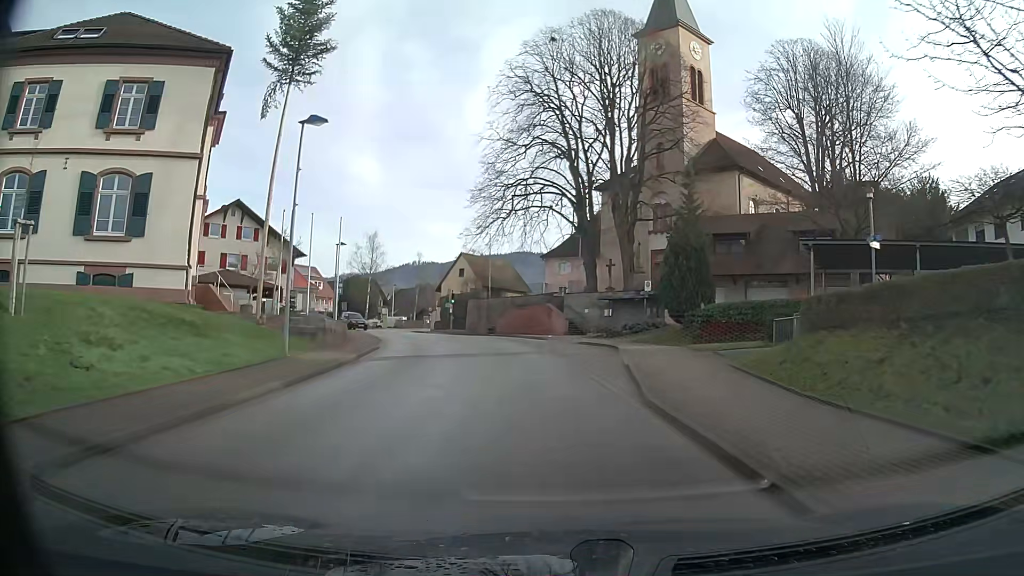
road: secondary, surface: asphalt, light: Day
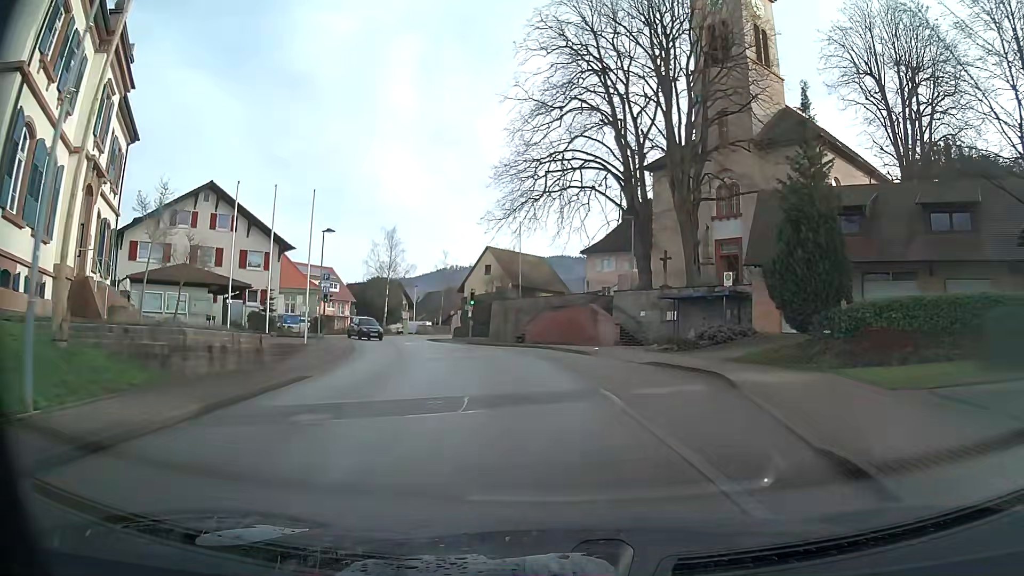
(-0.3, +11.1) m; -4°
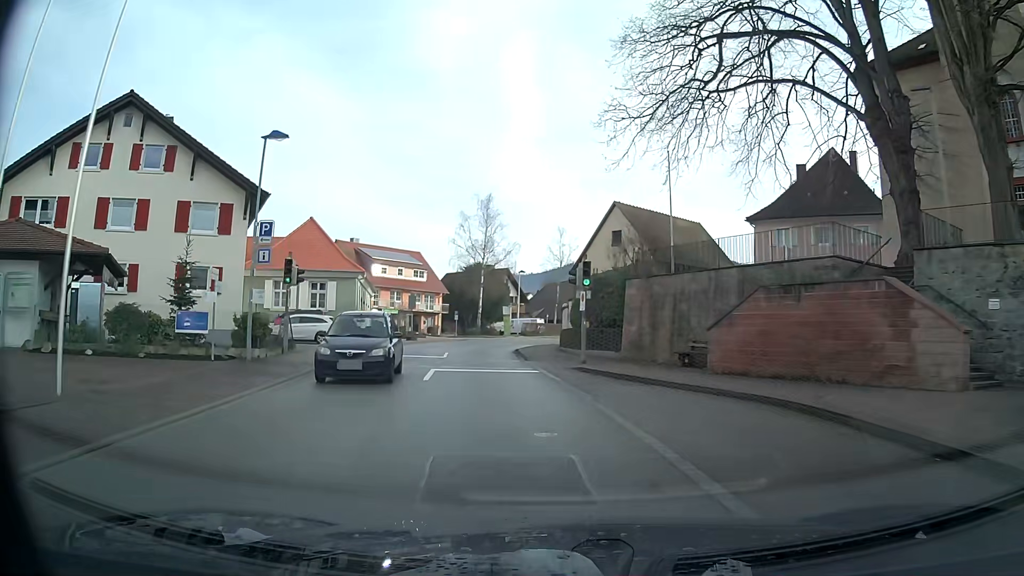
(-2.2, +22.5) m; -12°
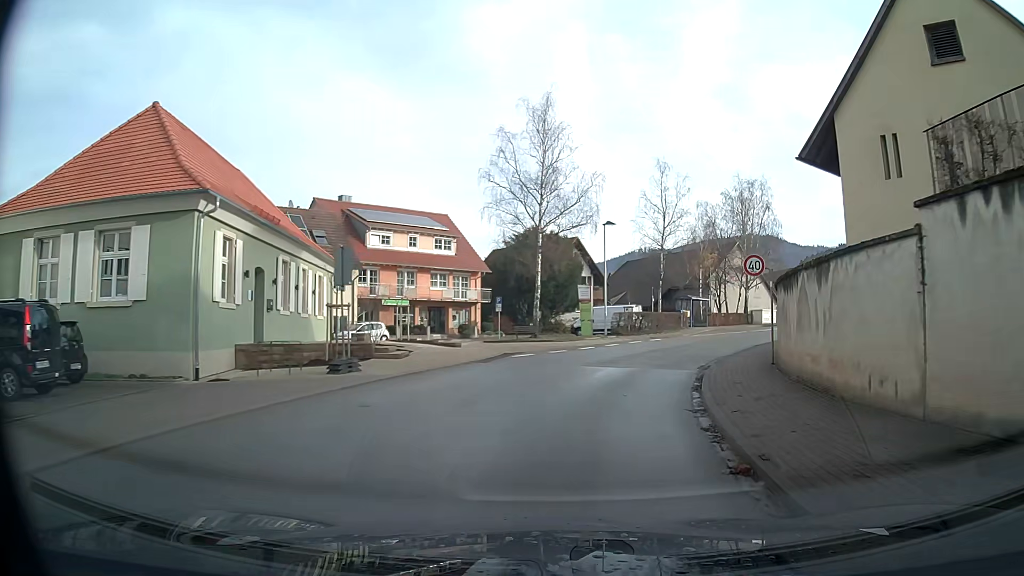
(-1.9, +29.0) m; -1°
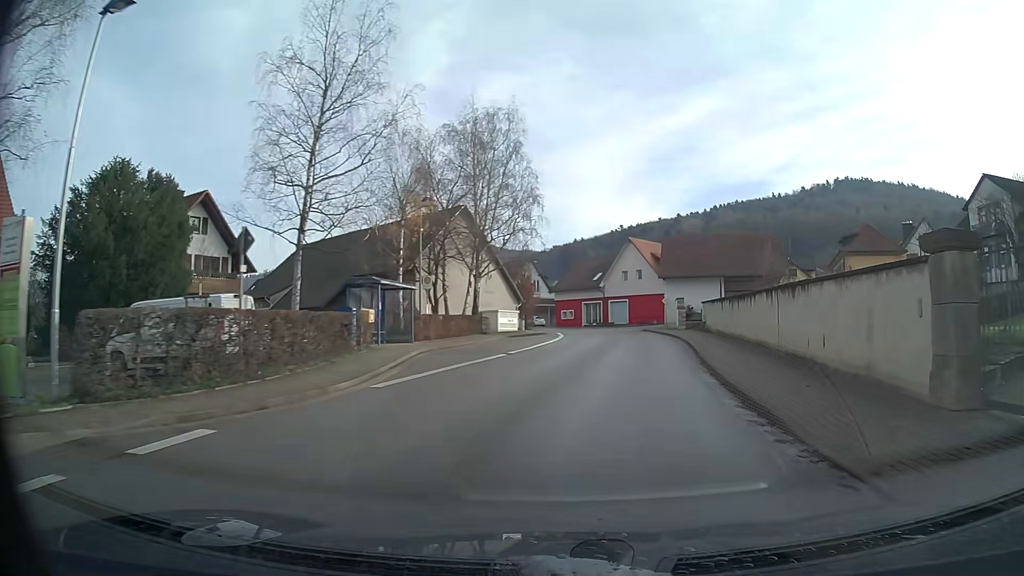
(+5.8, +28.3) m; +25°
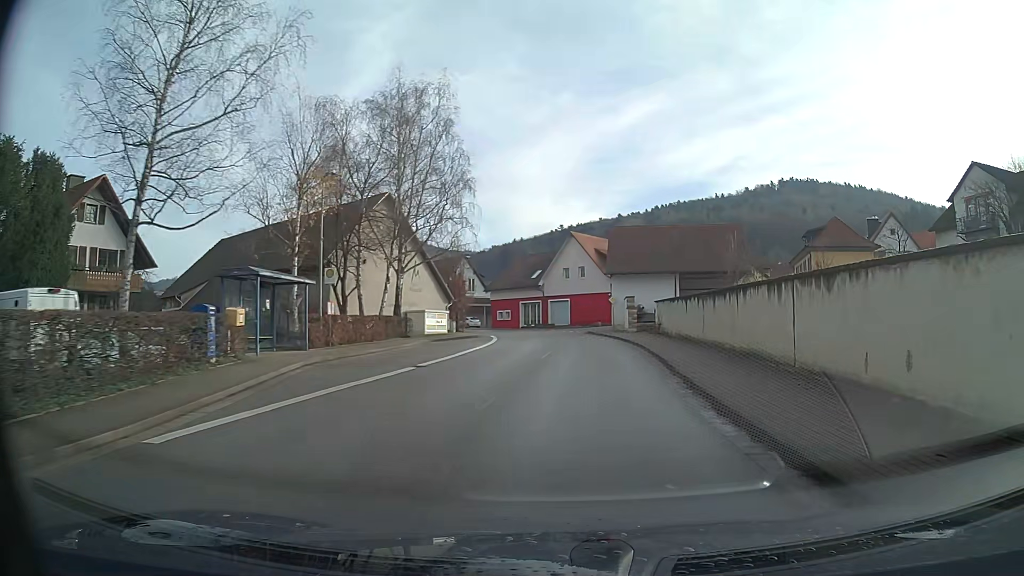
(+0.2, +5.7) m; +4°
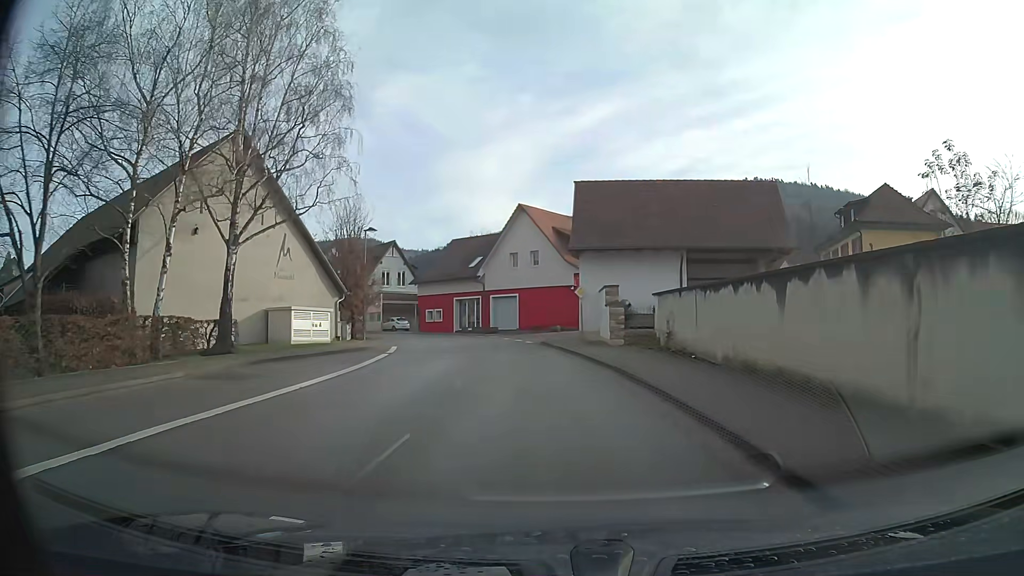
(+0.5, +17.2) m; +2°
